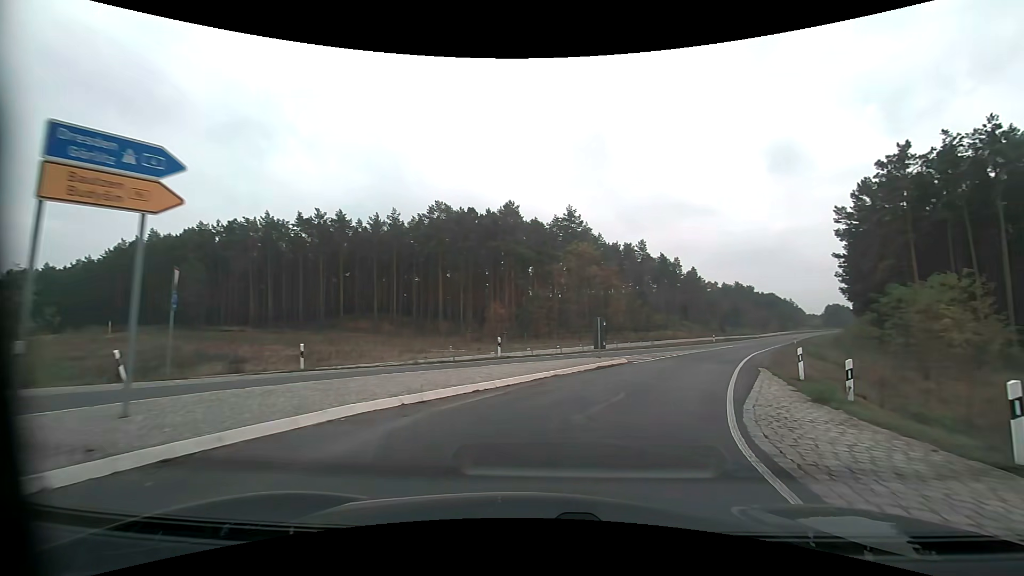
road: primary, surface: asphalt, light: Day
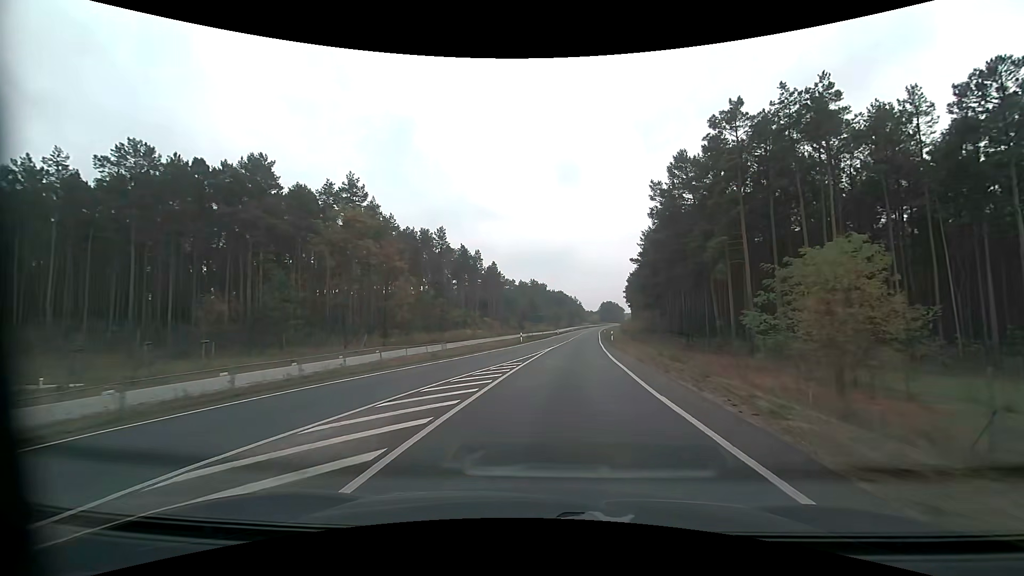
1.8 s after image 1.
(+4.6, +19.6) m; +22°
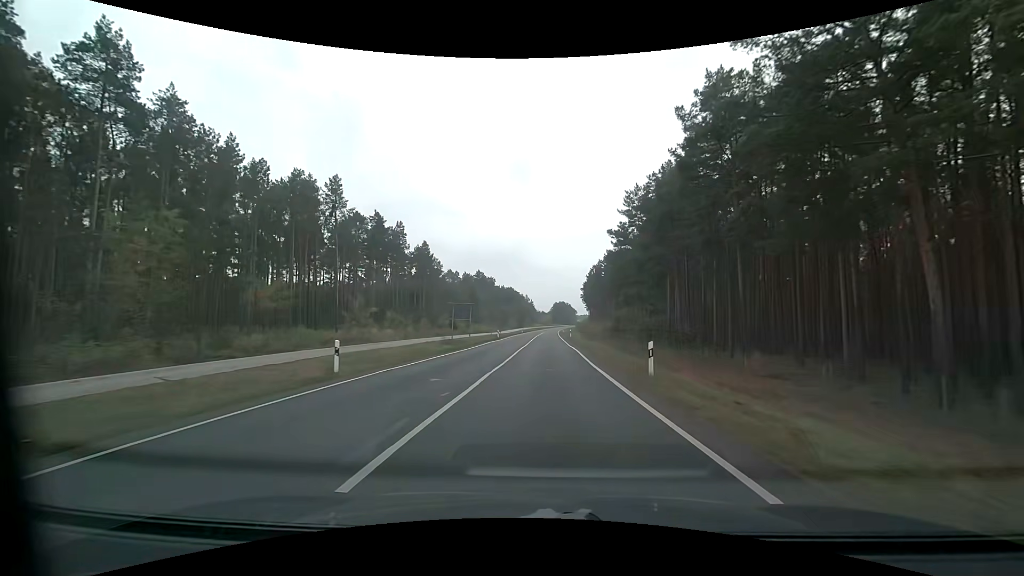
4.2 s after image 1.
(+2.7, +38.6) m; +5°
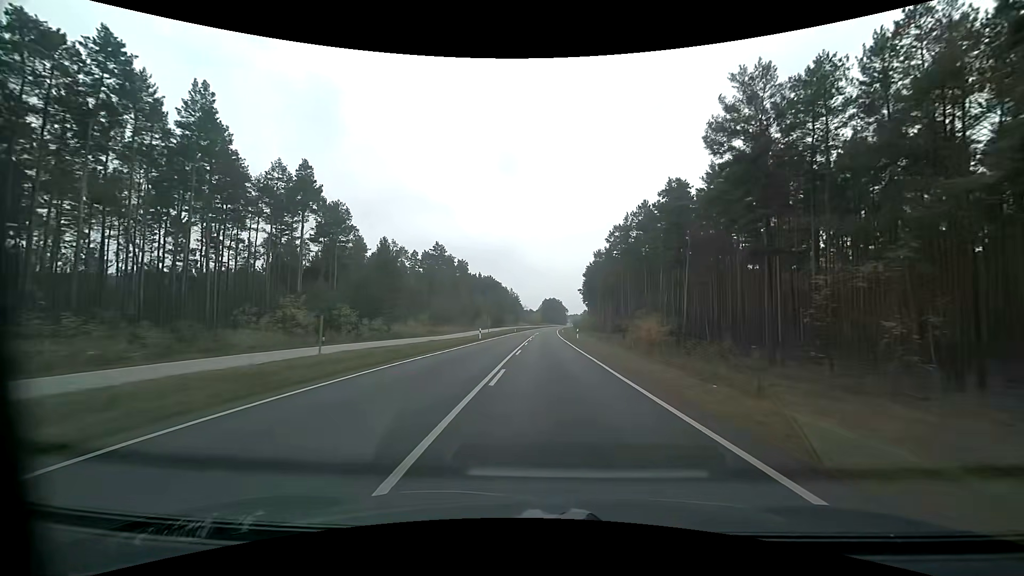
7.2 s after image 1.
(+1.1, +67.1) m; +2°
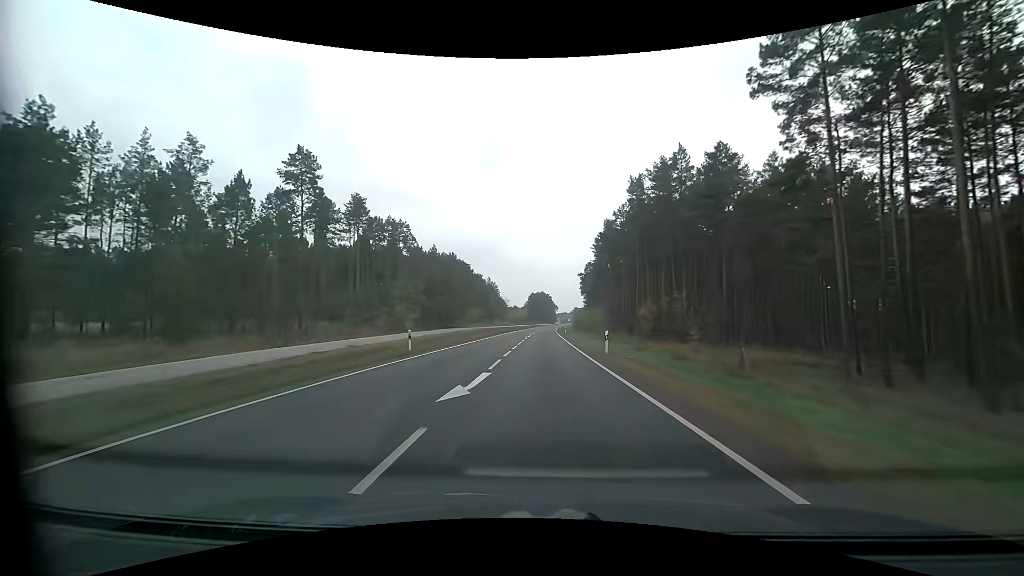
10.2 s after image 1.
(+1.2, +74.9) m; +2°
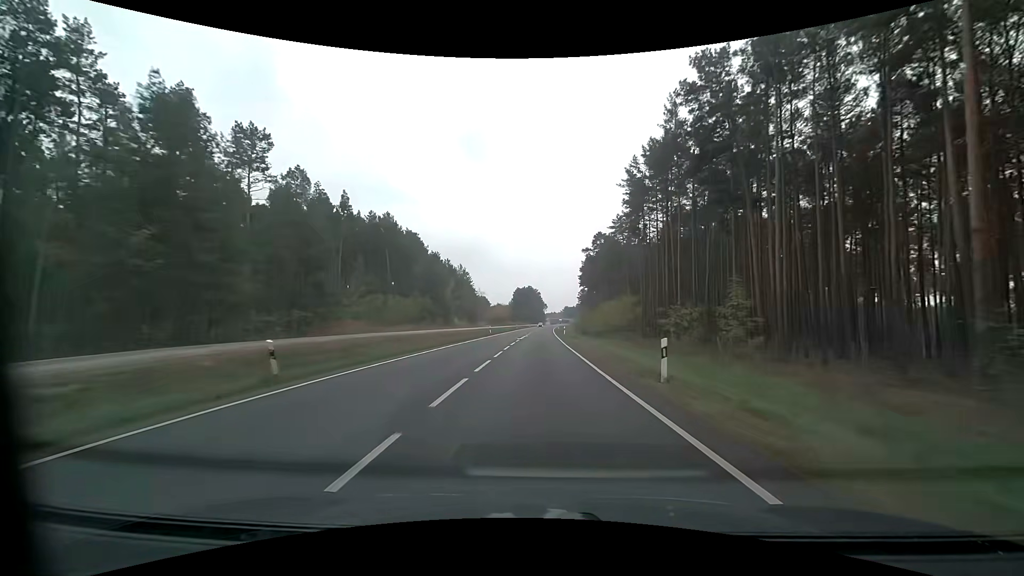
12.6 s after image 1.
(+0.8, +61.7) m; +1°
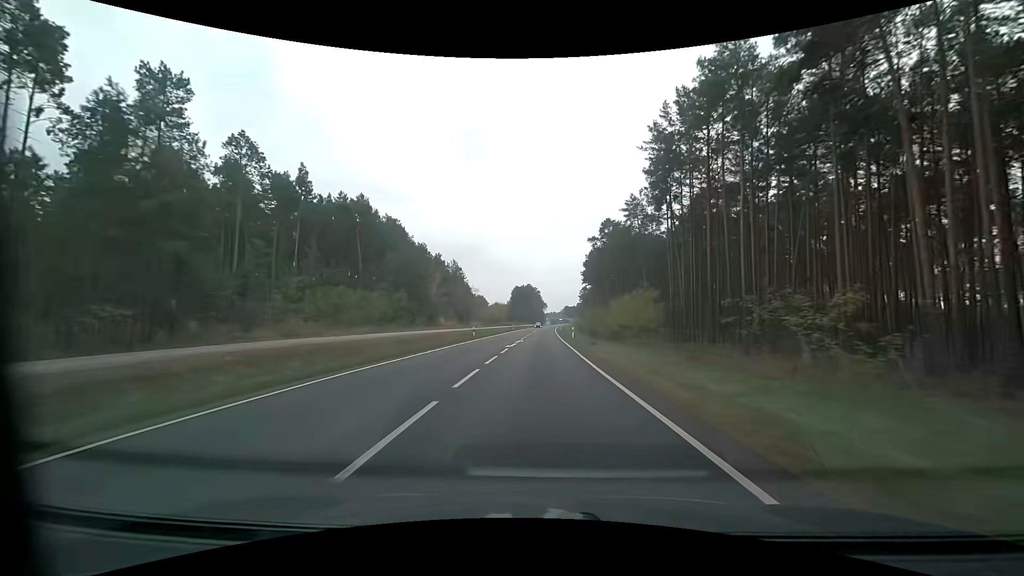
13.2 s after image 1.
(+0.1, +15.5) m; 0°
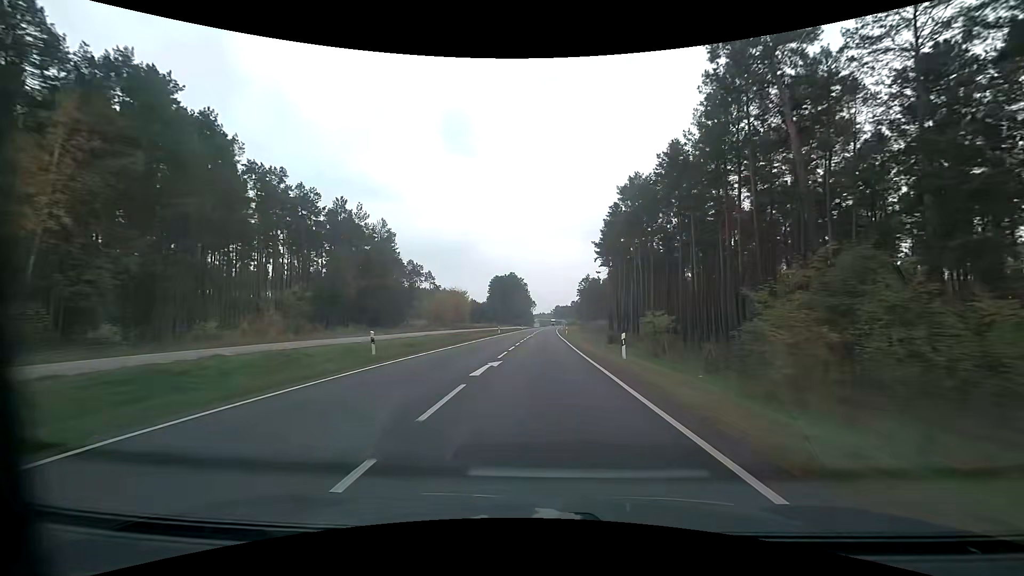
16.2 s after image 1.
(+1.0, +77.7) m; +2°
(0, +10) (0, +20) (0, +30) (0, +40) (0, +50) (0, +60) (+1, +70) (+1, +80) (+1, +90) (+2, +100) m
